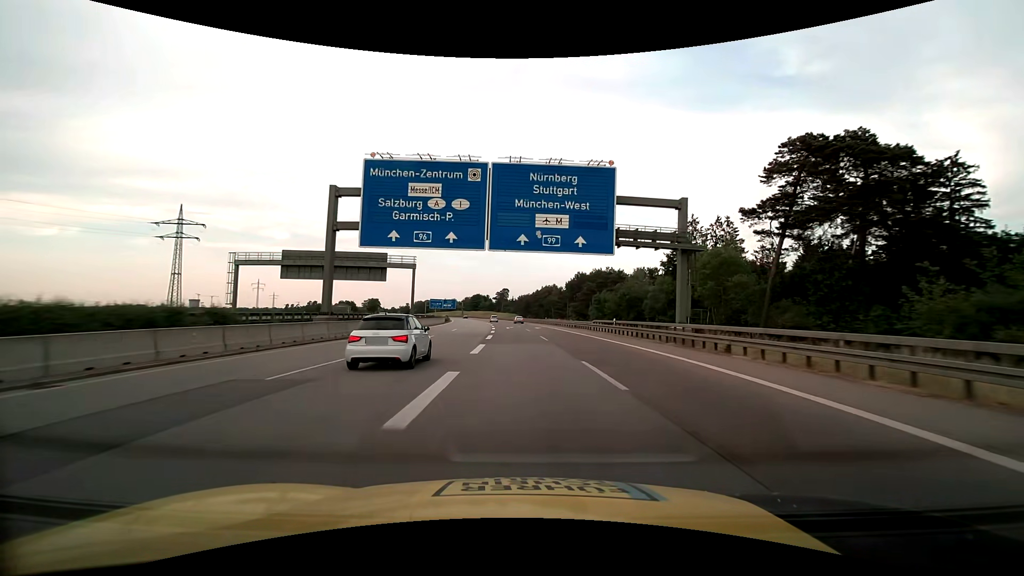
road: motorway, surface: asphalt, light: Day
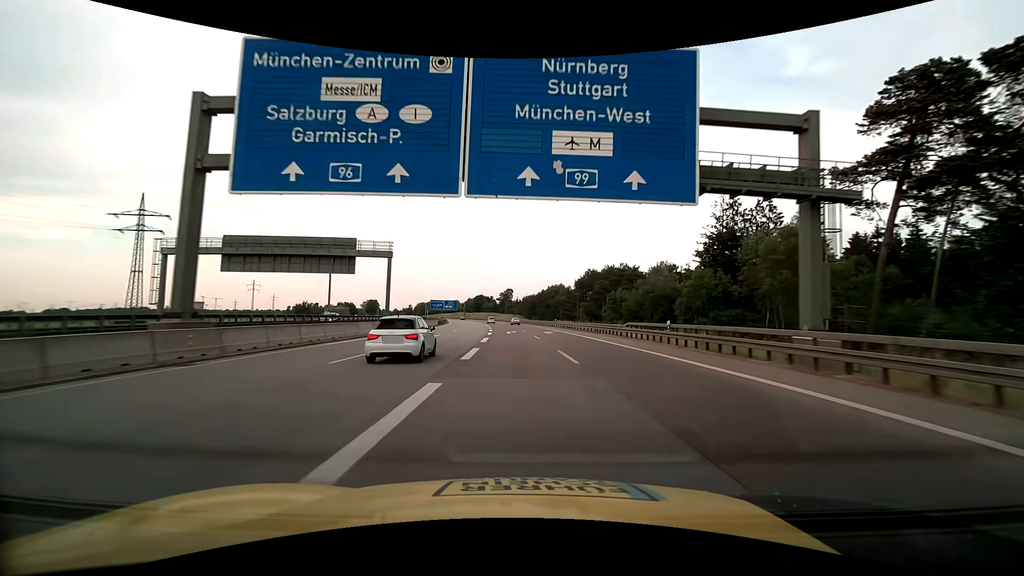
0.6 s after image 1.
(-0.1, +14.2) m; 0°
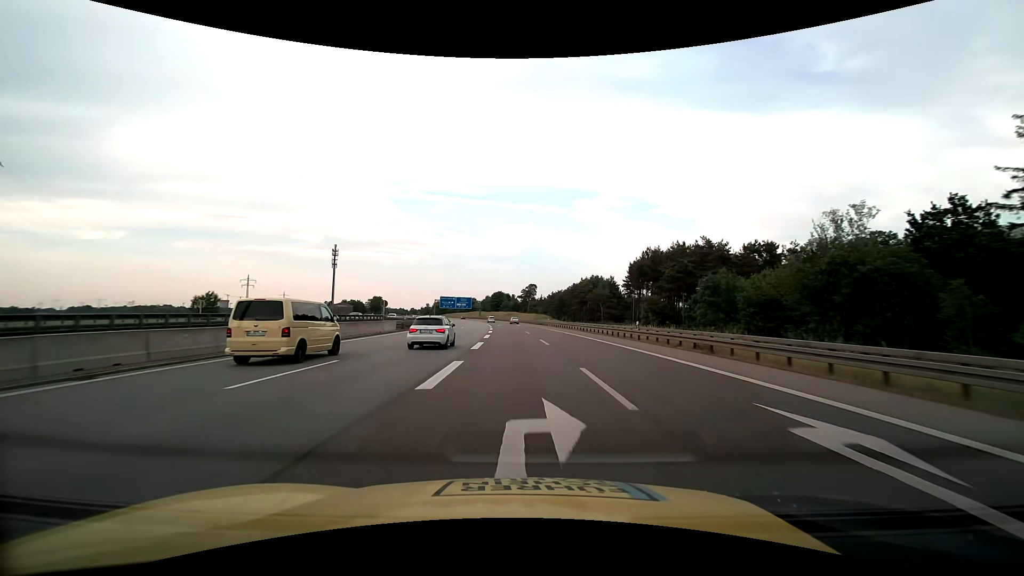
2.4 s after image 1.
(-1.1, +43.1) m; -3°
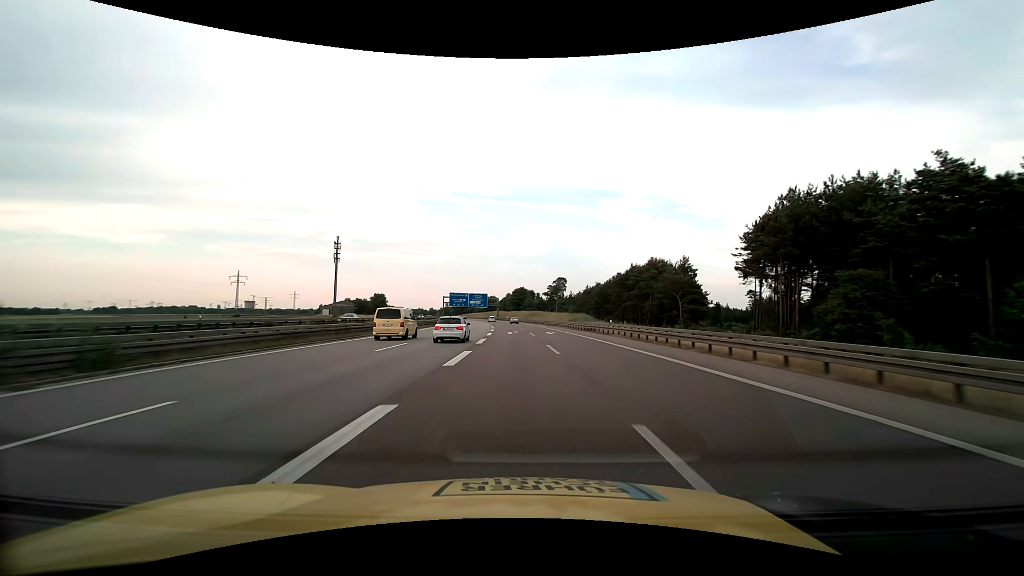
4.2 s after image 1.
(-0.9, +43.9) m; -3°
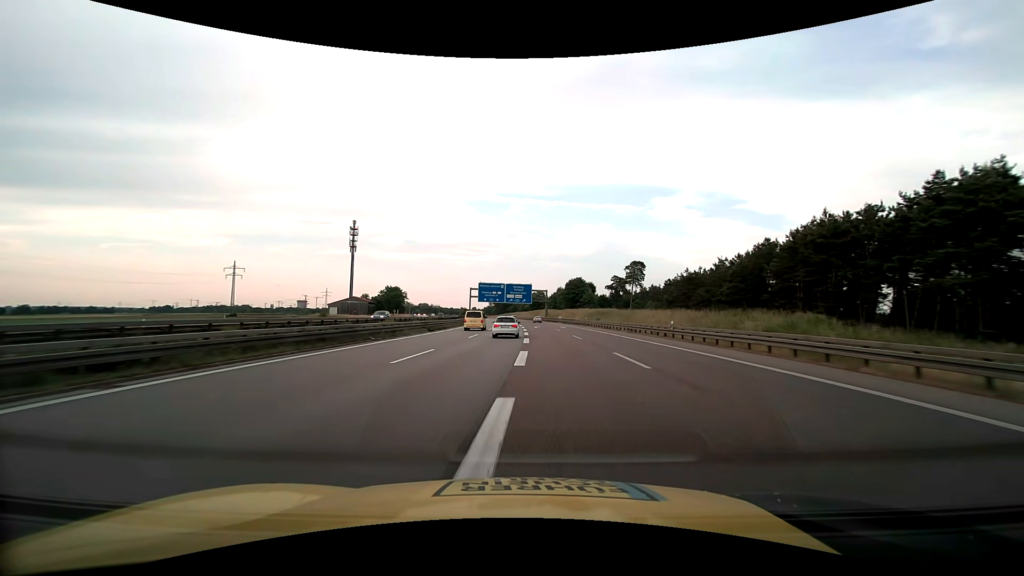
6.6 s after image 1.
(-3.1, +60.1) m; -6°
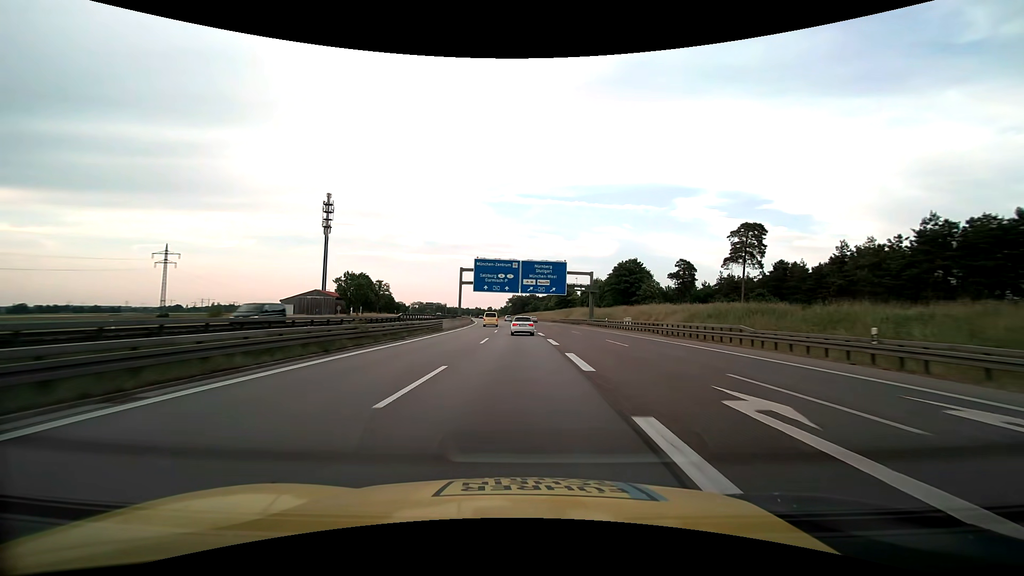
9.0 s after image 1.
(-1.5, +61.5) m; -2°
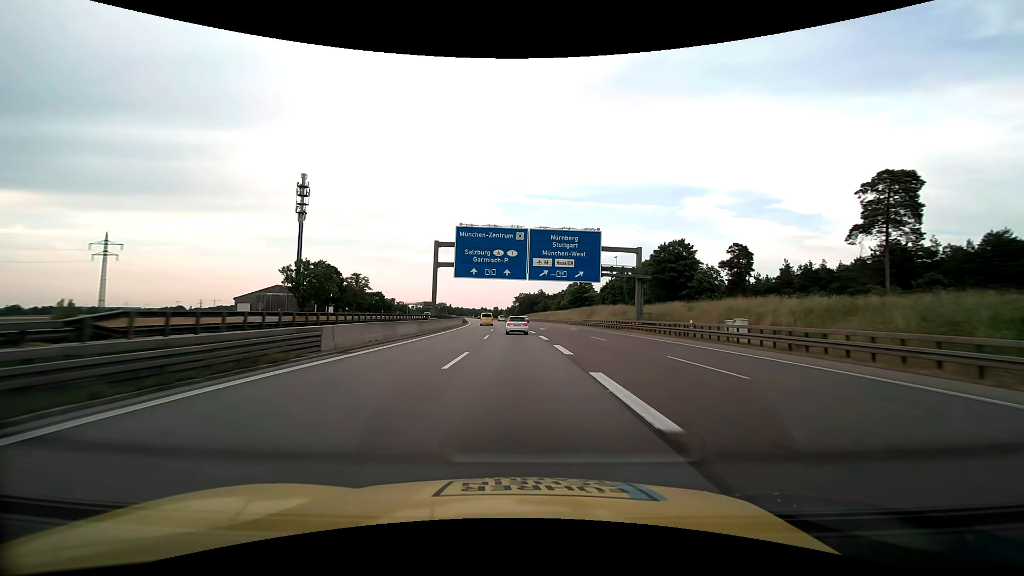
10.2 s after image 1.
(-0.2, +30.6) m; -1°
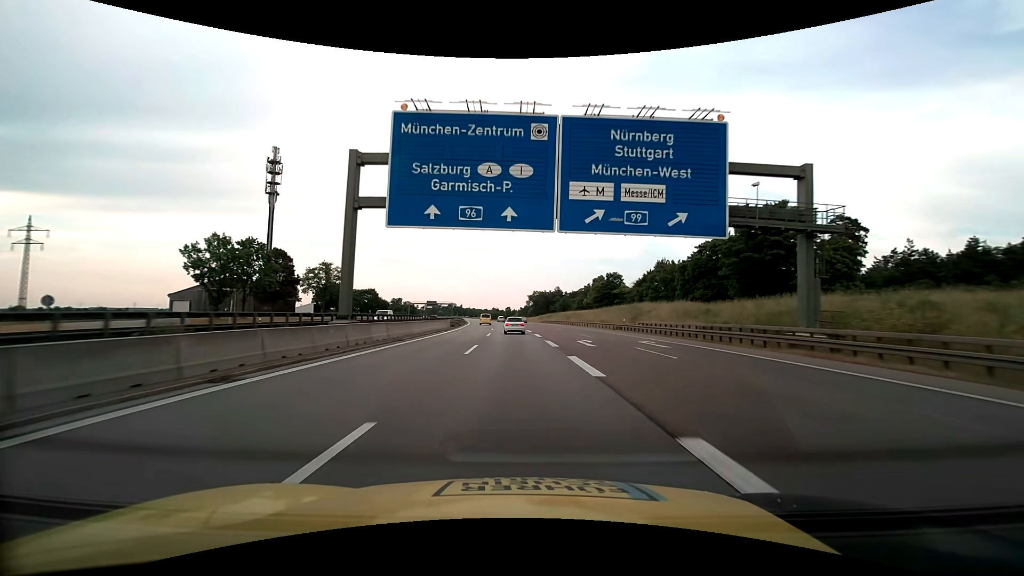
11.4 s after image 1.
(-0.5, +30.6) m; -2°
(0, +10) (0, +20) (0, +30) (-1, +40) (-1, +50) (-2, +60) (-2, +70) (-3, +80) (-4, +90) (-5, +100) m
